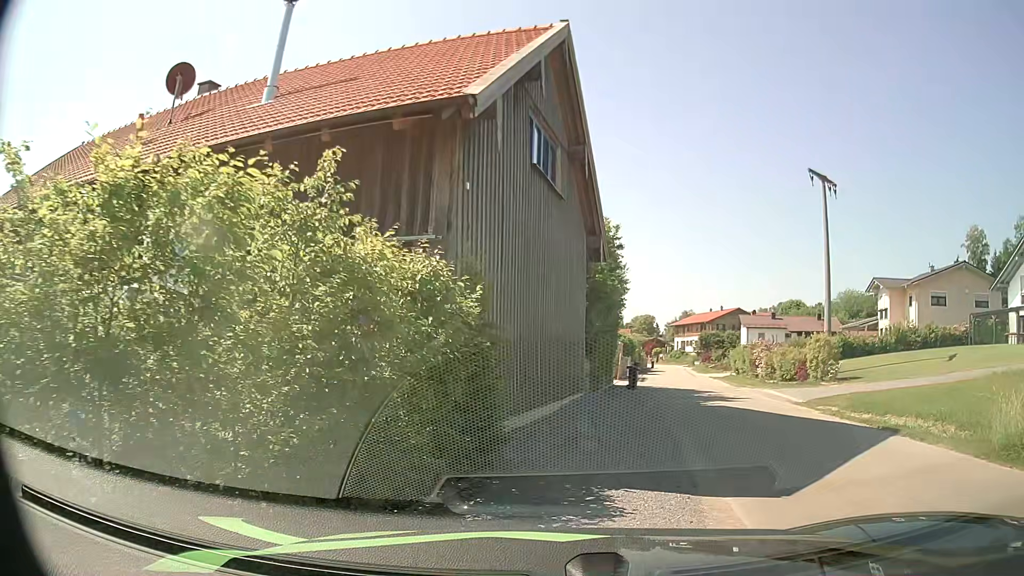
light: Day
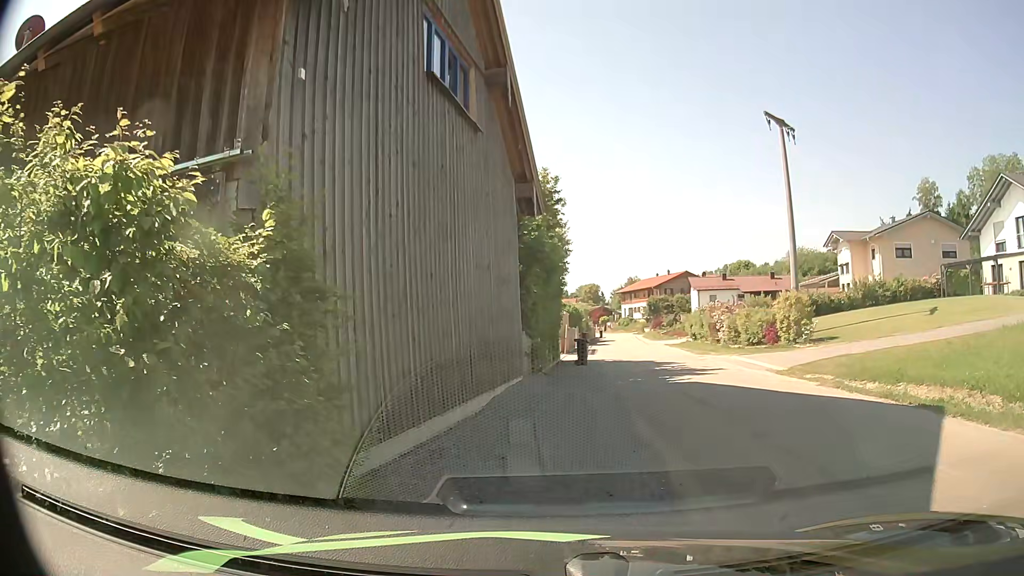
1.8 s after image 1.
(+0.2, +3.3) m; +3°
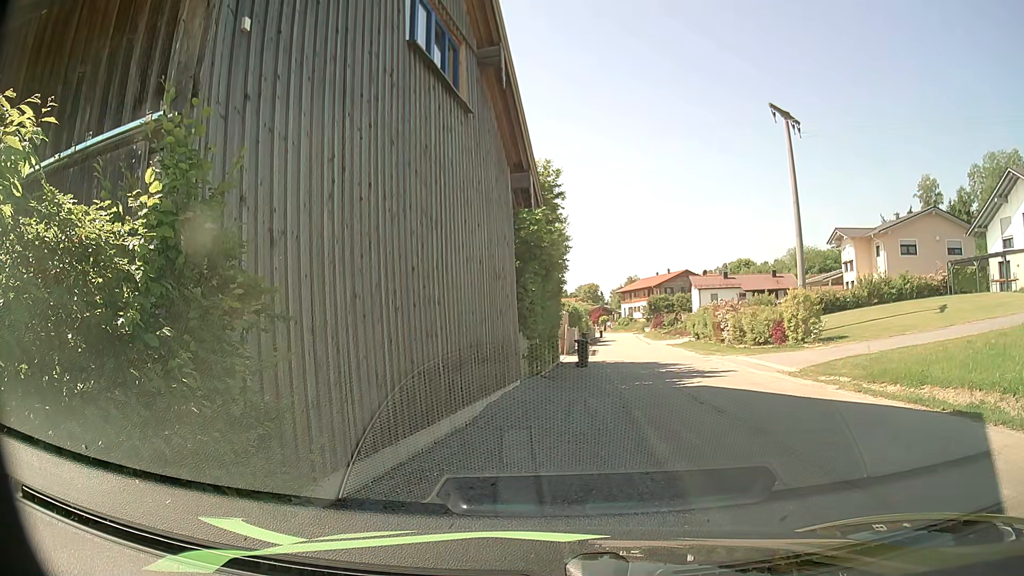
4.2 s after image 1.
(0.0, +1.1) m; 0°
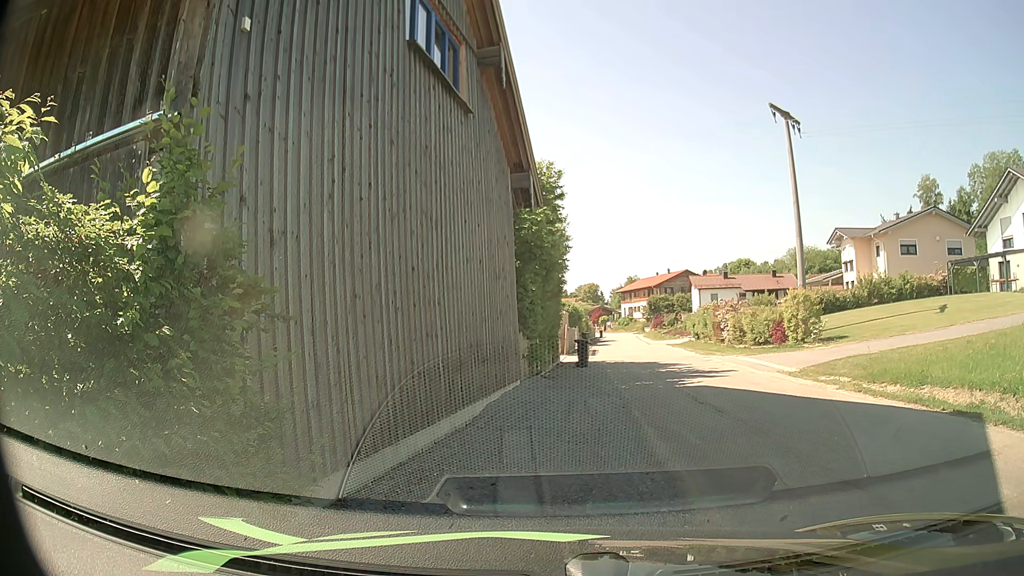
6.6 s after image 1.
(0.0, 0.0) m; 0°
